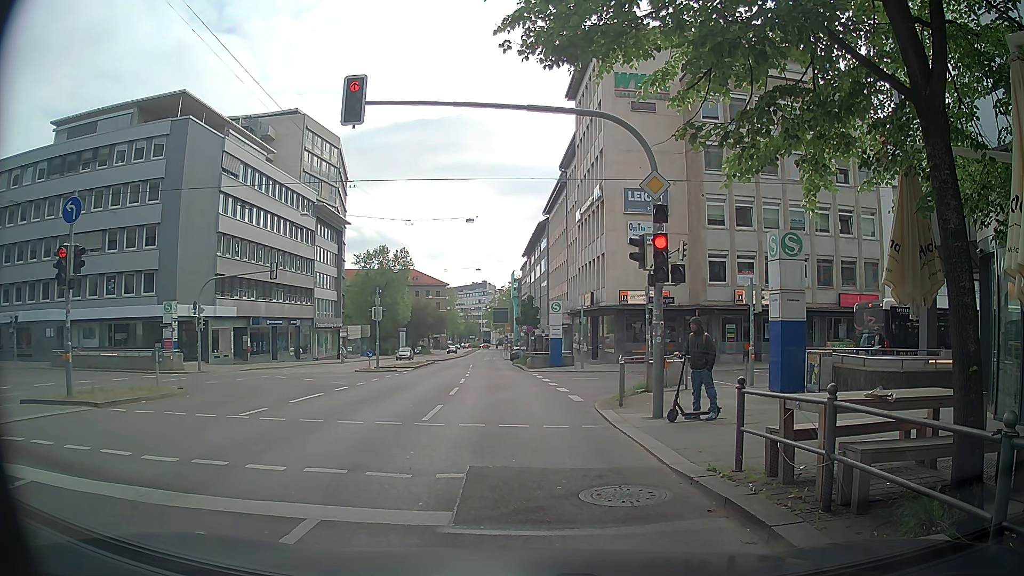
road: secondary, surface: asphalt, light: Day
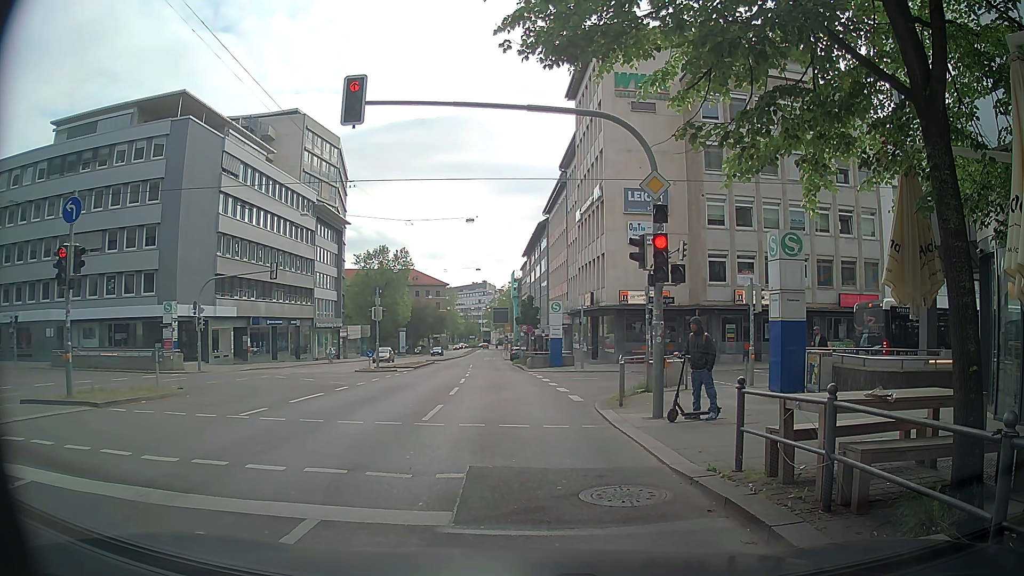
(0.0, 0.0) m; 0°
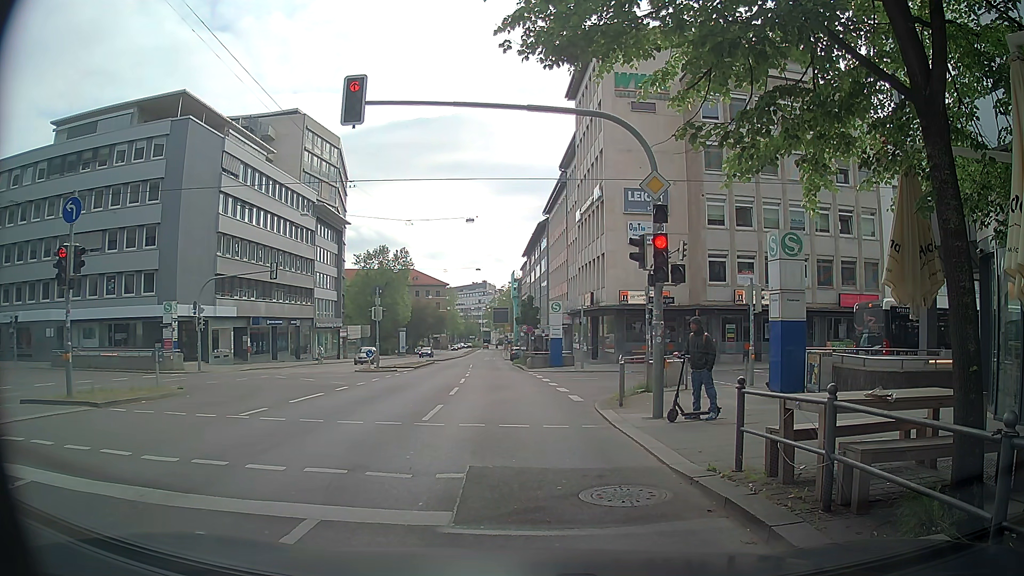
(0.0, 0.0) m; 0°
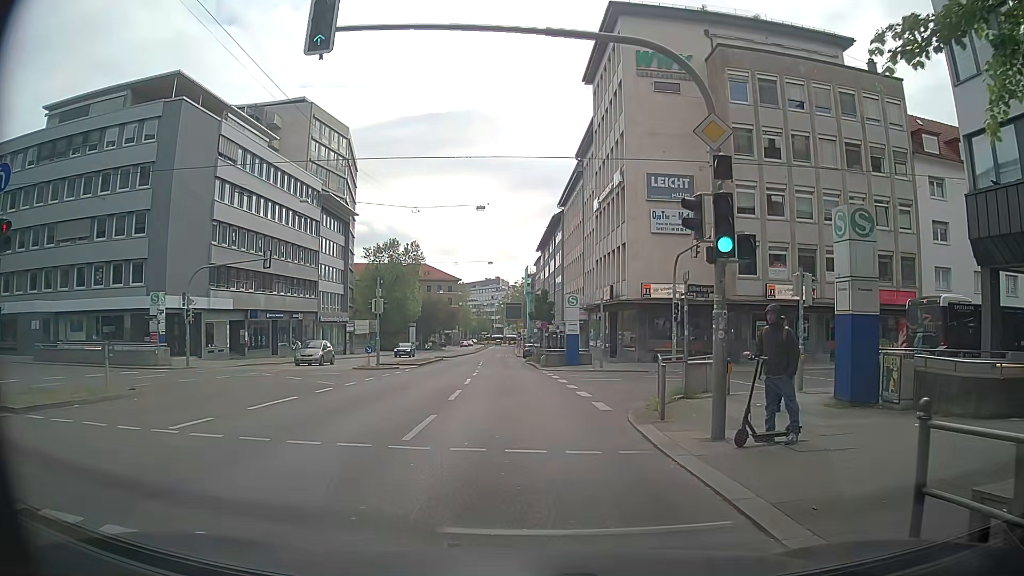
(+0.3, +3.4) m; +1°
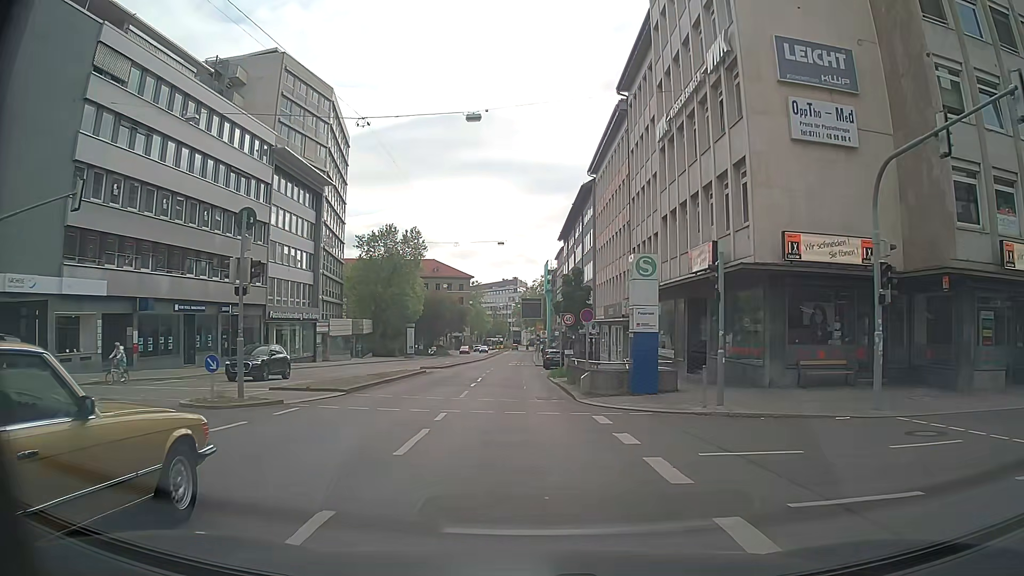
(+0.7, +19.1) m; +1°
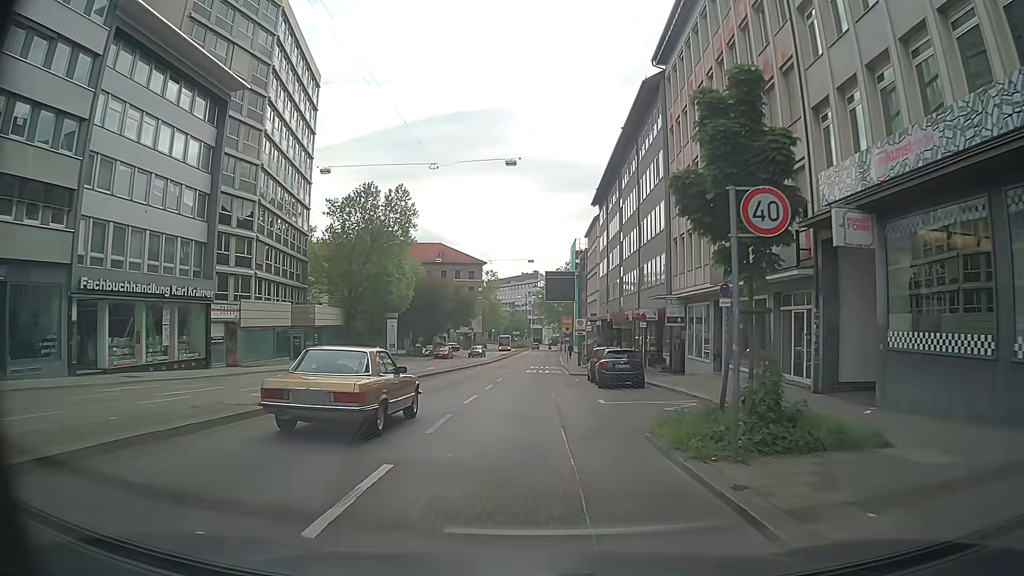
(-0.8, +26.4) m; -3°
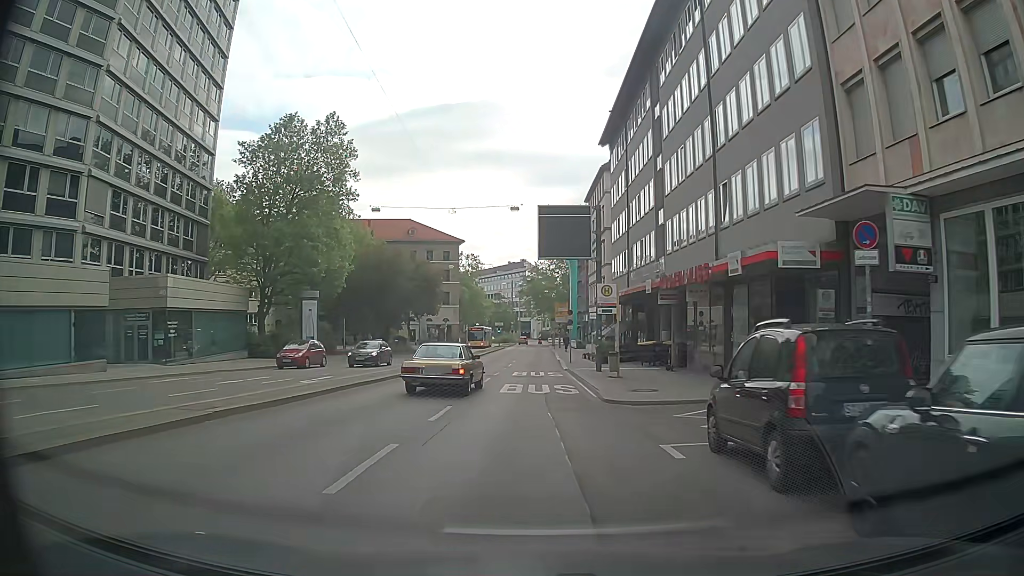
(+0.8, +23.1) m; +2°
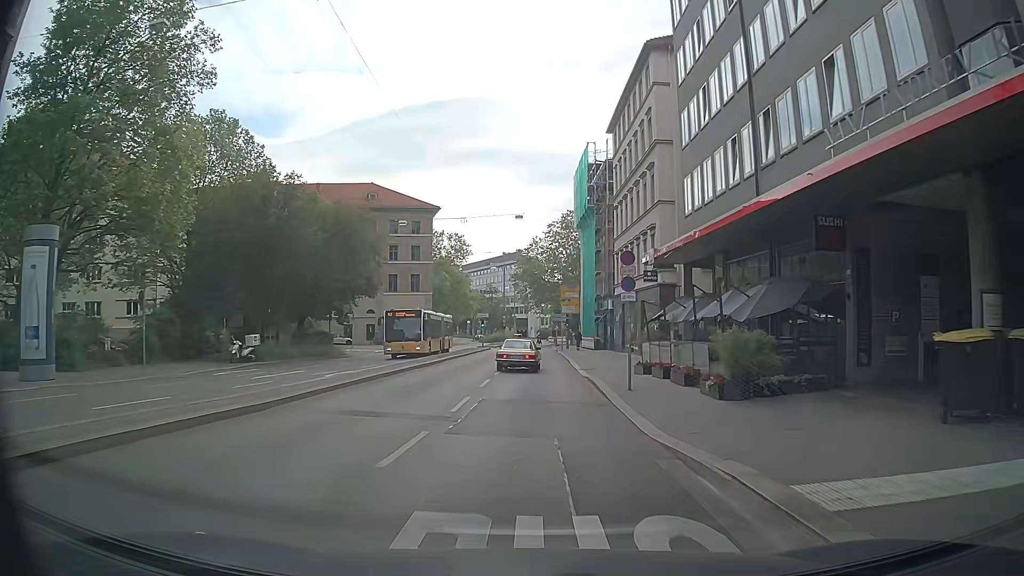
(+0.1, +28.6) m; +4°
